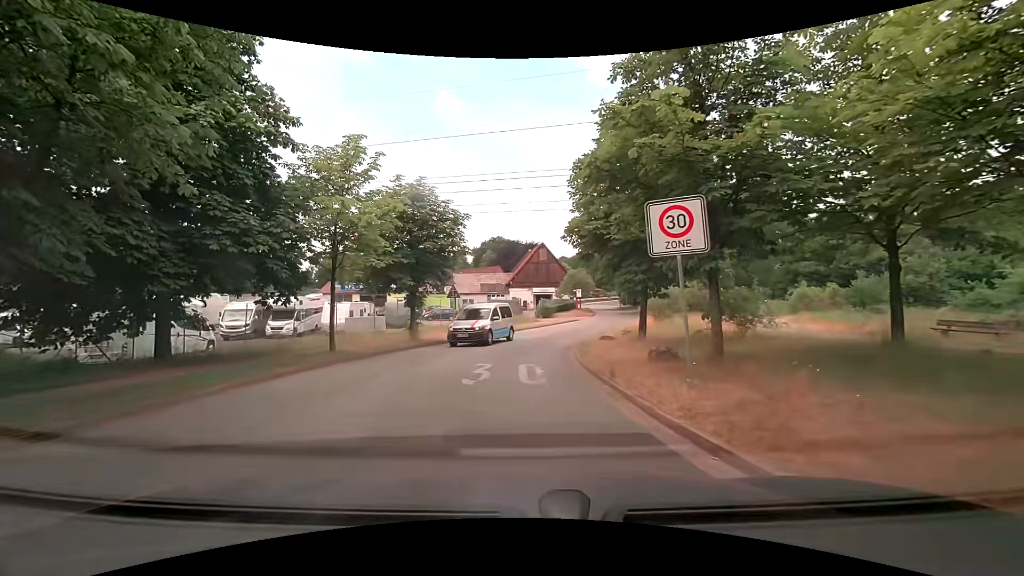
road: residential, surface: asphalt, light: Day
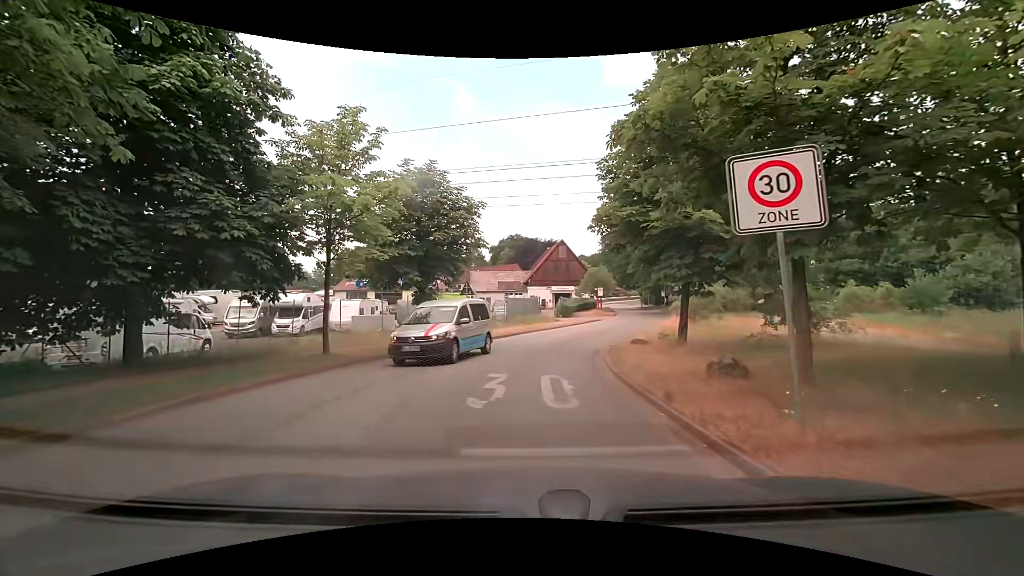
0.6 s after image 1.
(-0.1, +2.4) m; -2°
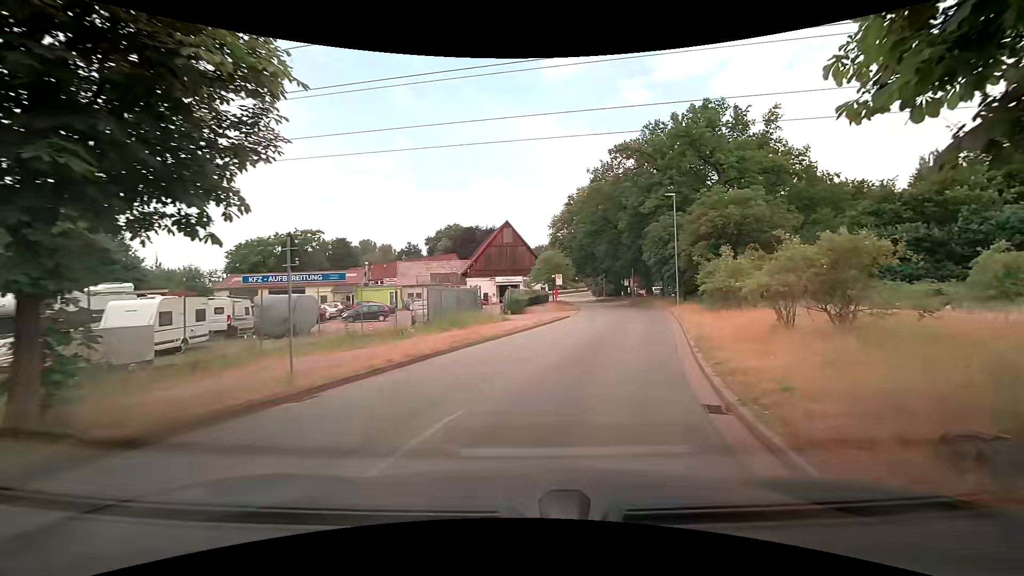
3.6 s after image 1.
(+0.3, +15.3) m; +6°
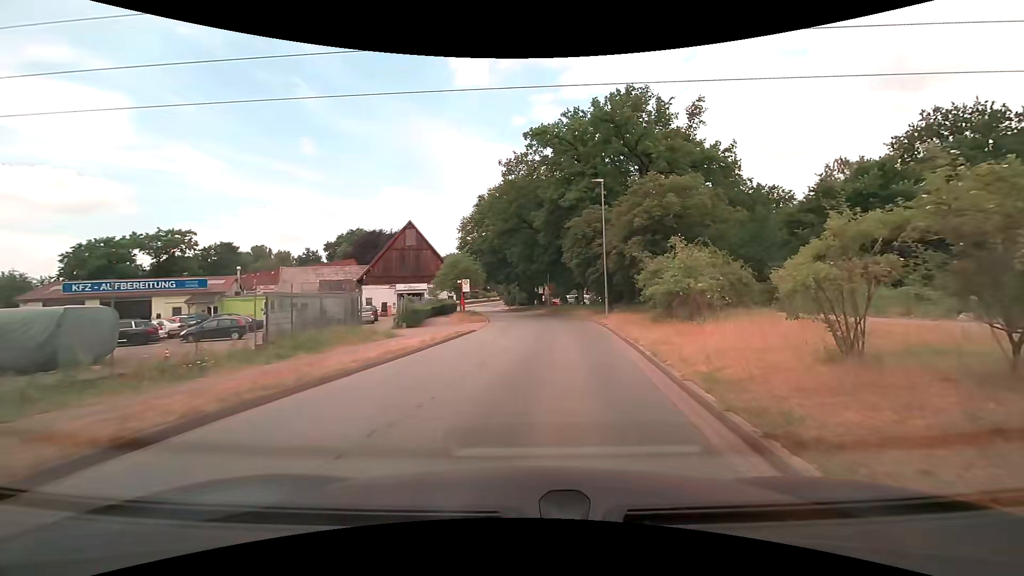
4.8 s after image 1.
(+0.6, +7.2) m; +11°
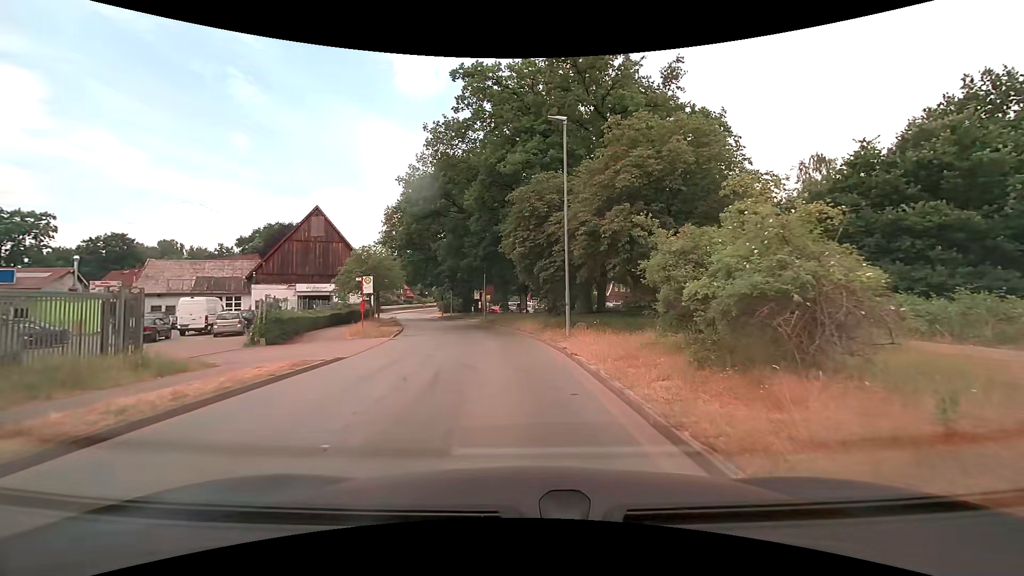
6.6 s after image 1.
(+0.7, +10.7) m; +6°
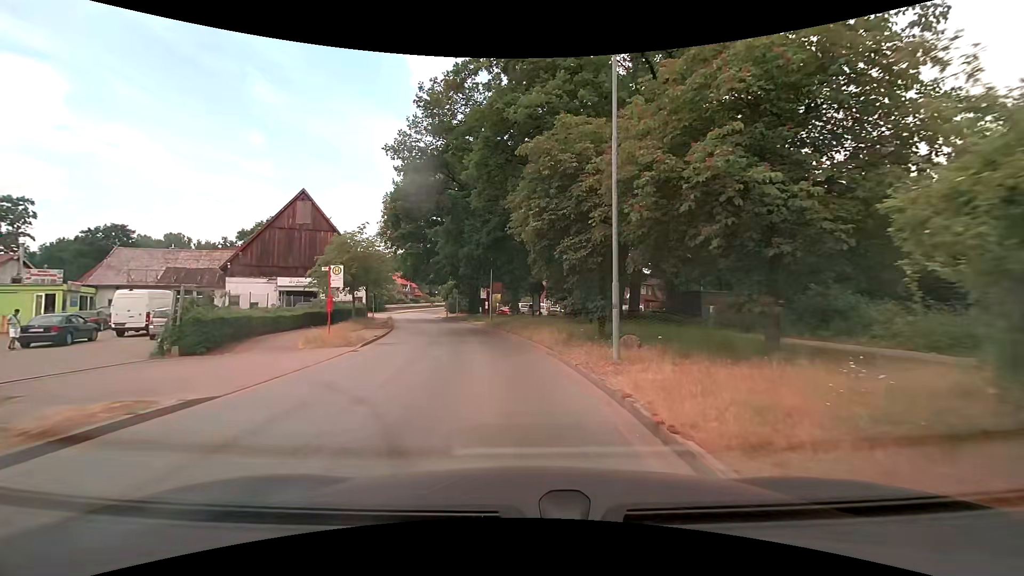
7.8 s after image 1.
(-0.1, +6.9) m; -1°
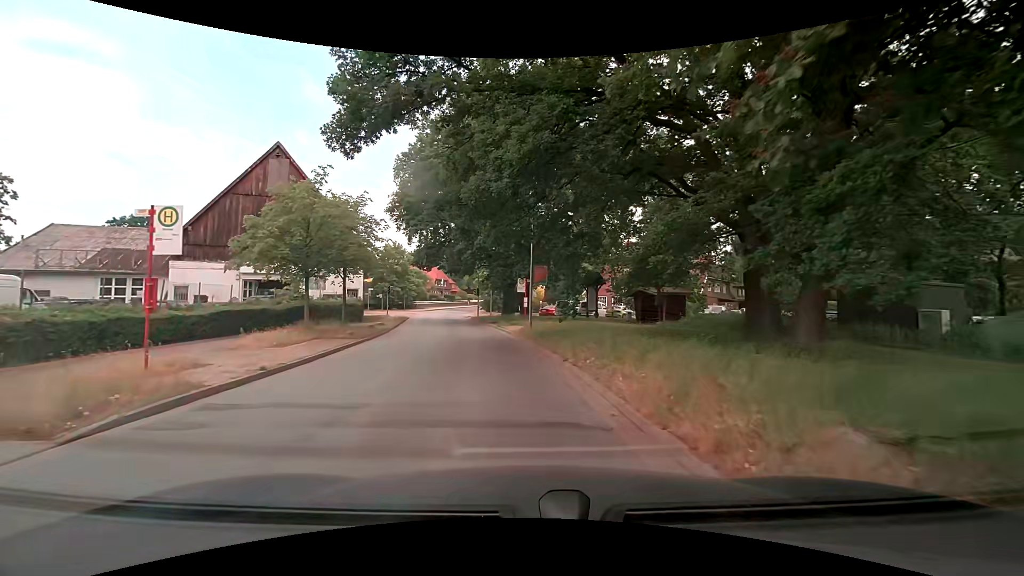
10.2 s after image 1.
(-0.6, +13.7) m; -5°
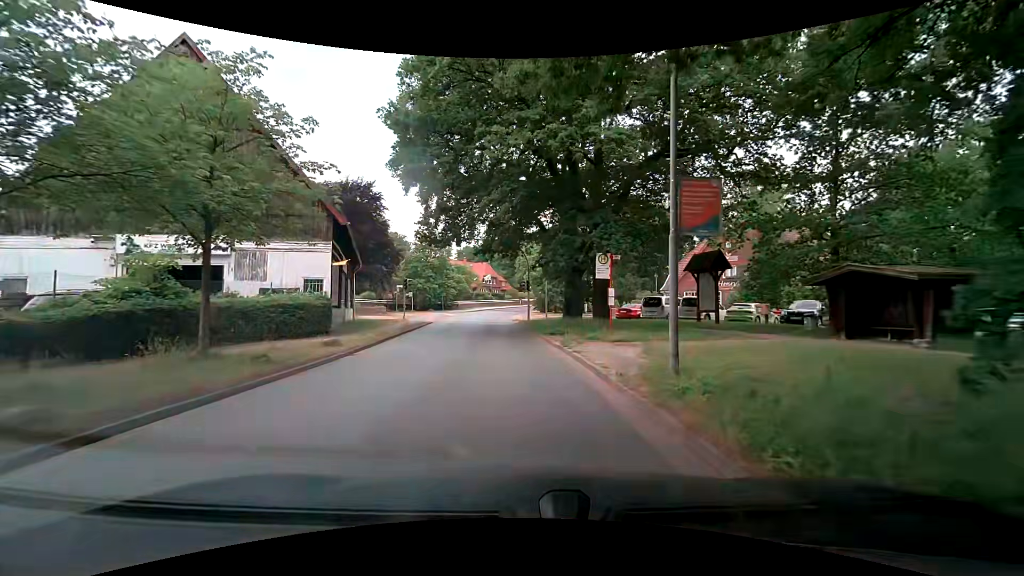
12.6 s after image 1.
(-0.8, +15.6) m; -6°
(0, +10) (-1, +20) (-2, +30) (-2, +40) (-3, +50) (-3, +60) (-3, +70) (-2, +80) (0, +90) (+2, +99) m
